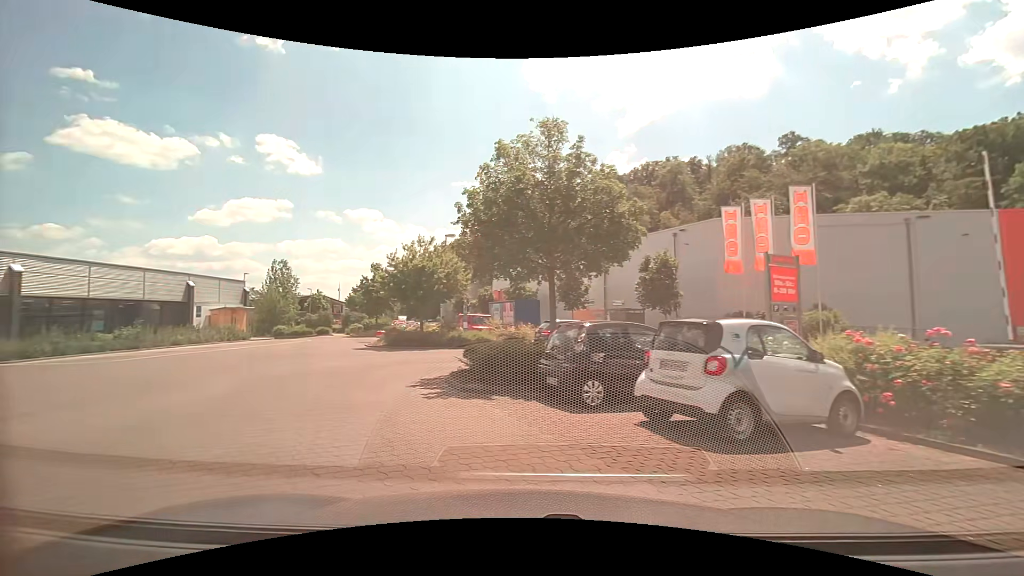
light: Day
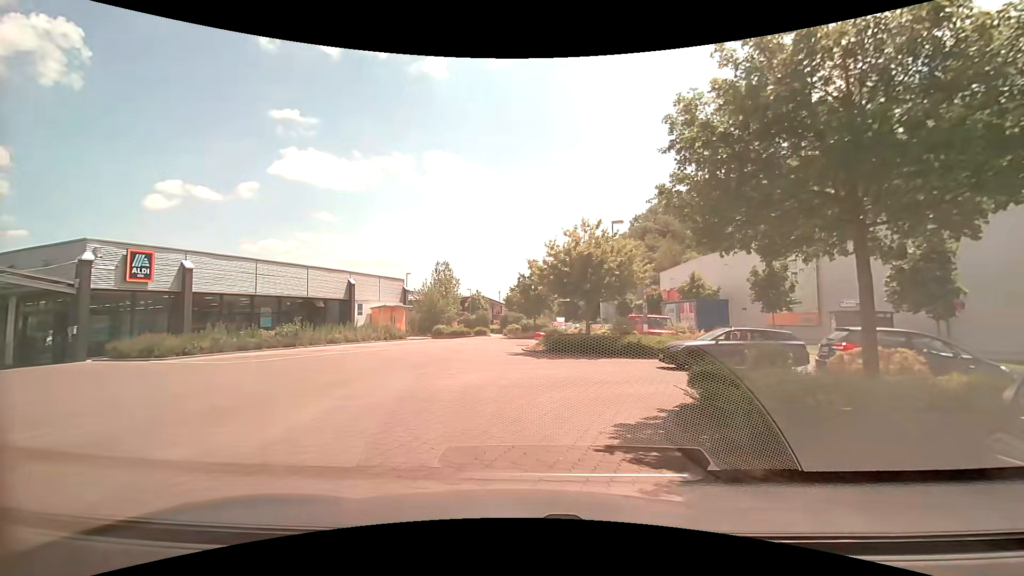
(-1.0, +5.5) m; -18°
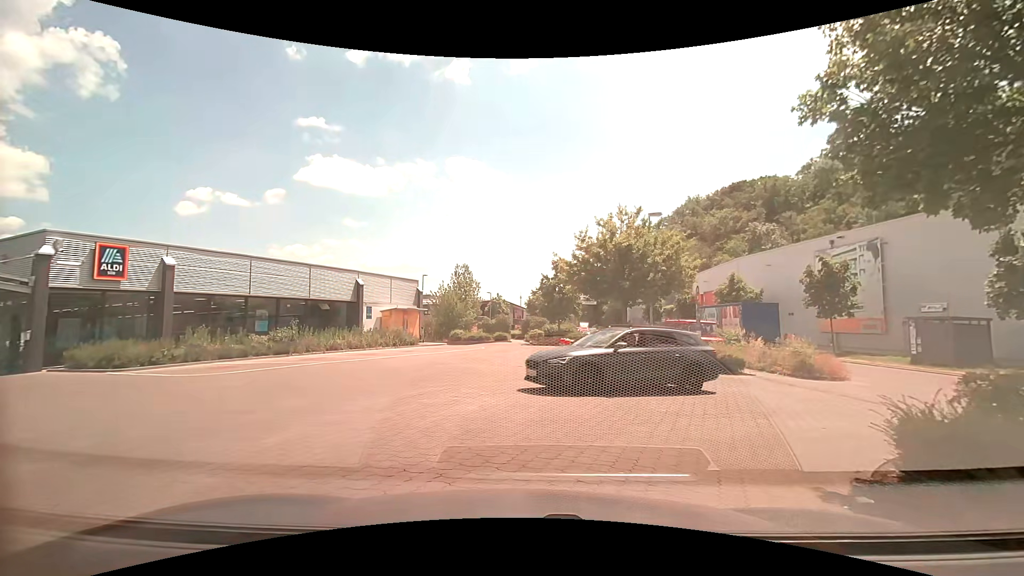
(-0.1, +3.5) m; -4°
